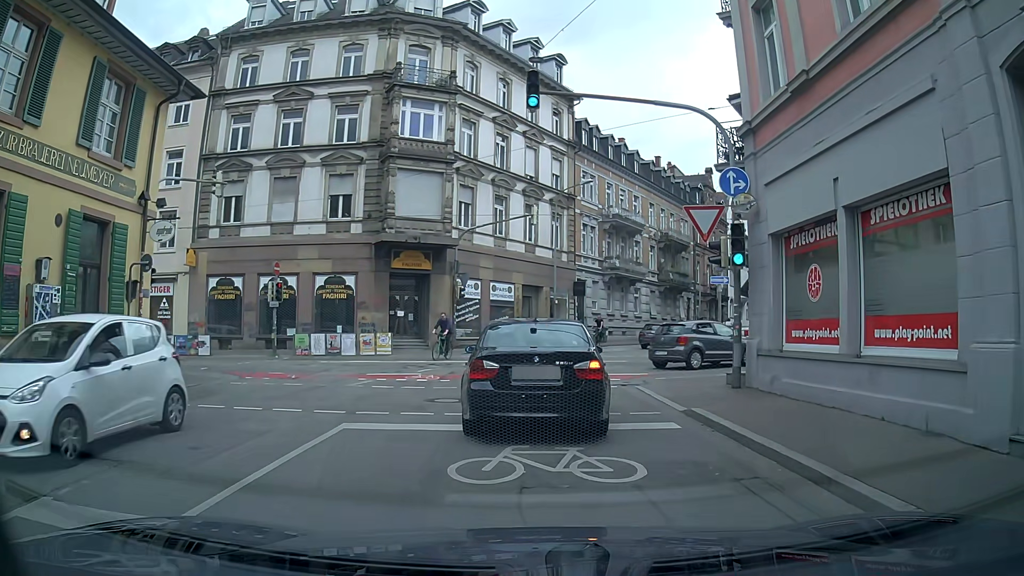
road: unclassified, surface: asphalt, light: Day
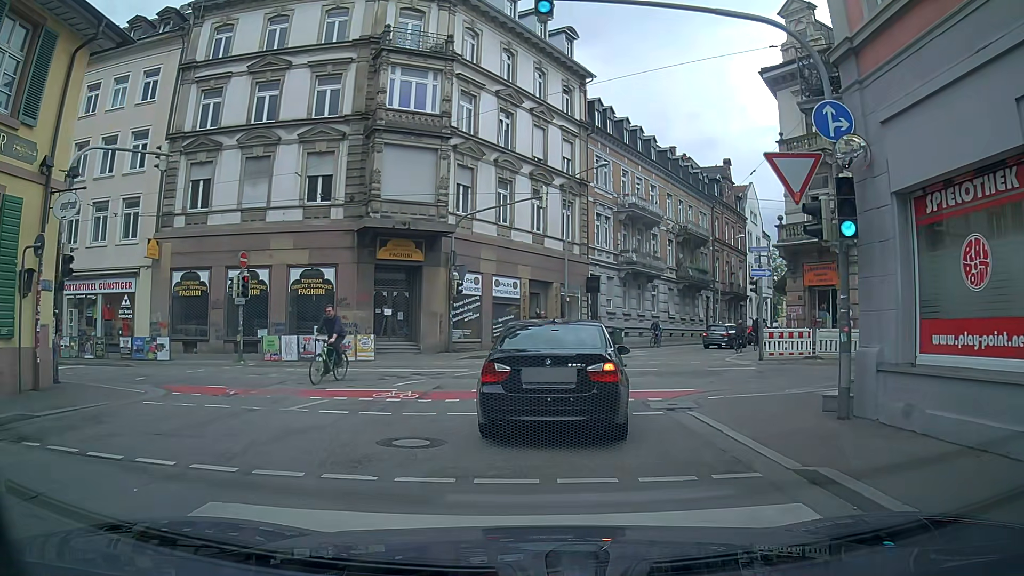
(-0.2, +4.5) m; -3°
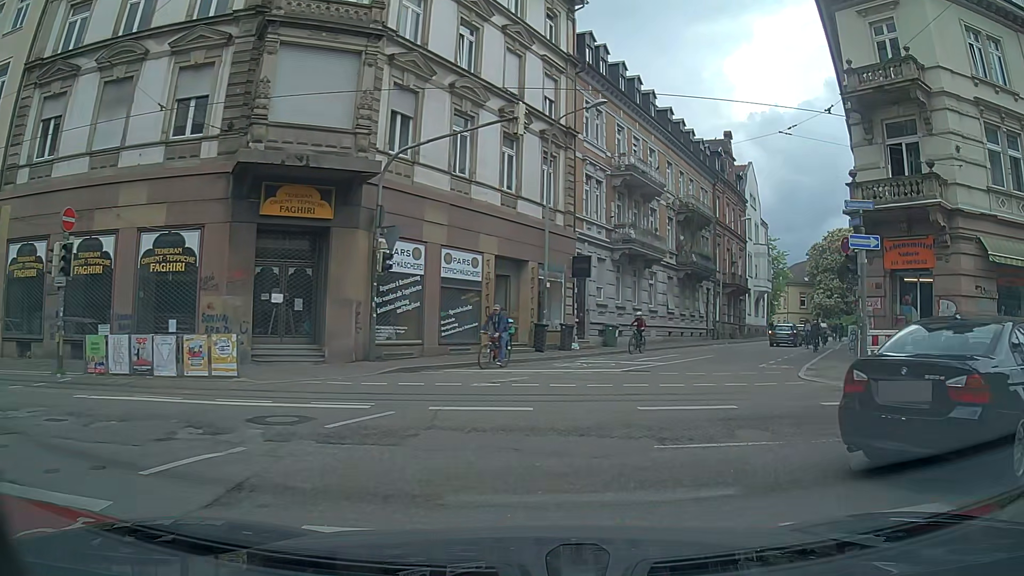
(-0.1, +9.5) m; +1°
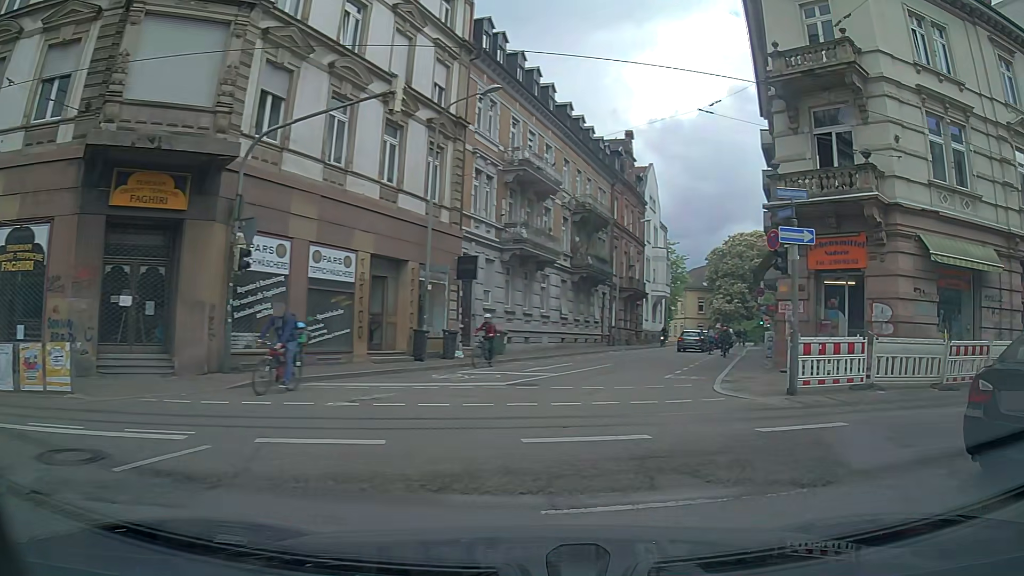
(+0.2, +2.3) m; +11°
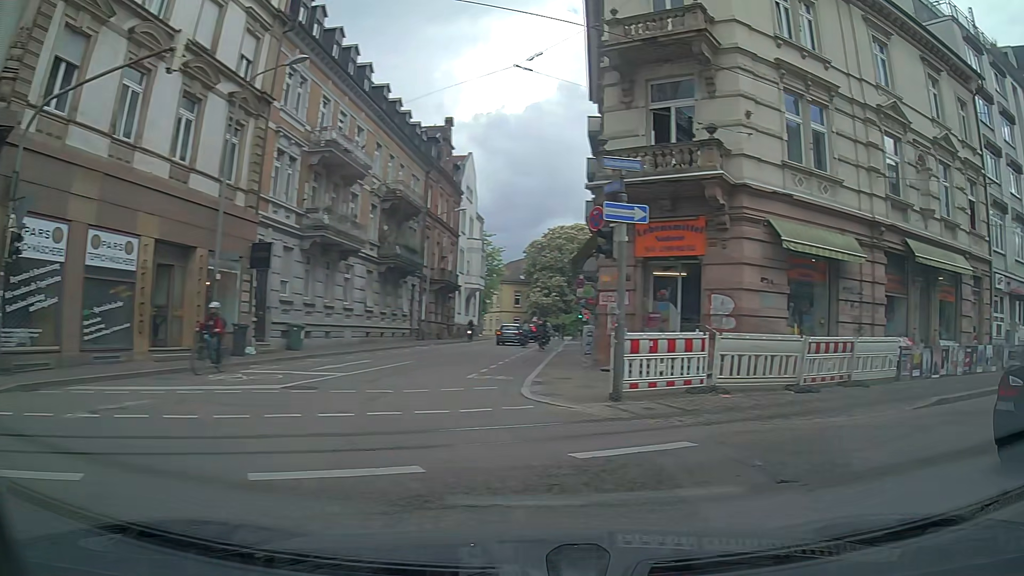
(+0.3, +2.2) m; +17°
